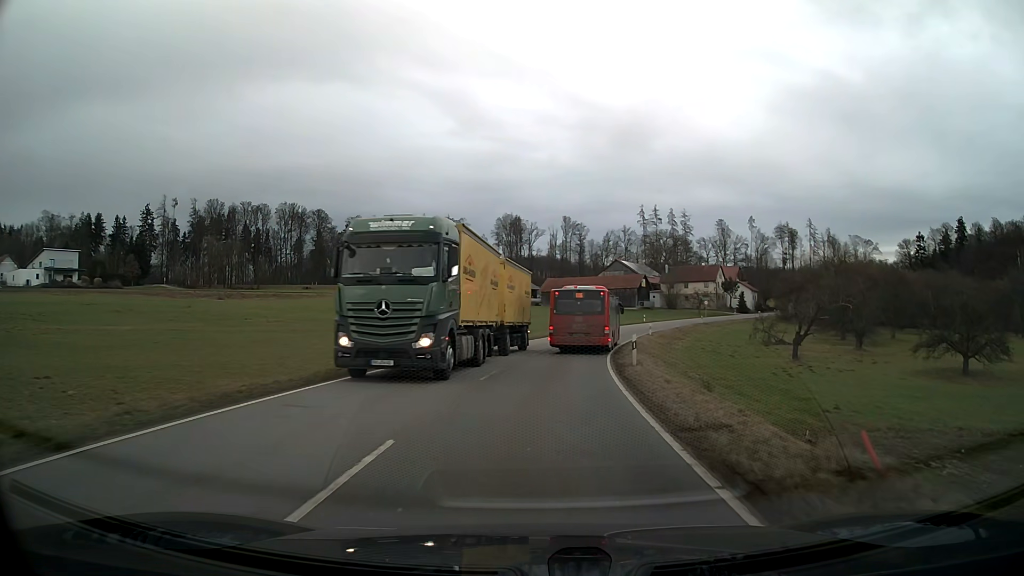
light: Day
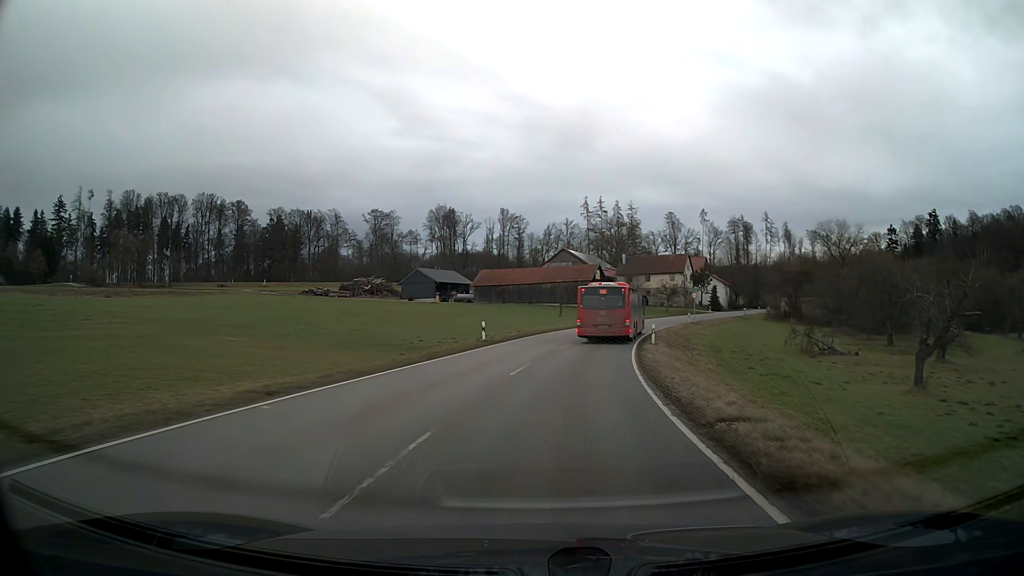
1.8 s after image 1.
(+1.0, +23.3) m; +6°
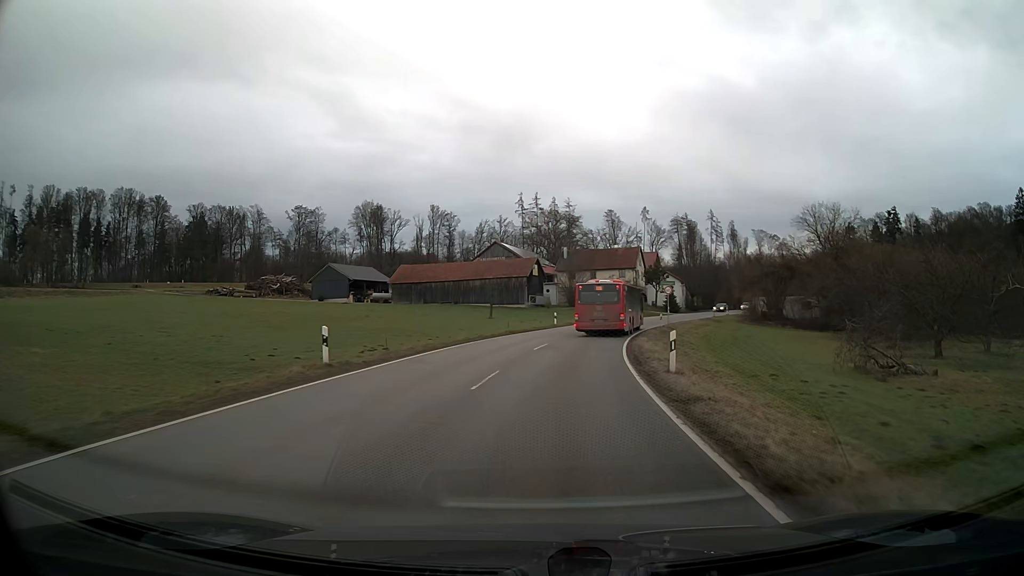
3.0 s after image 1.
(+0.8, +16.4) m; +5°
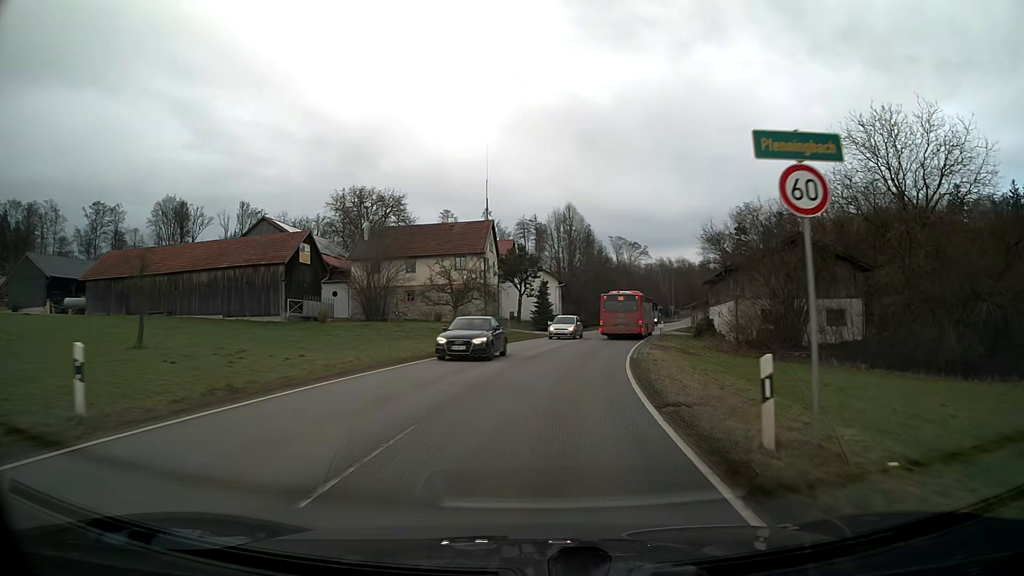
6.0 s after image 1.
(+5.1, +43.0) m; +14°
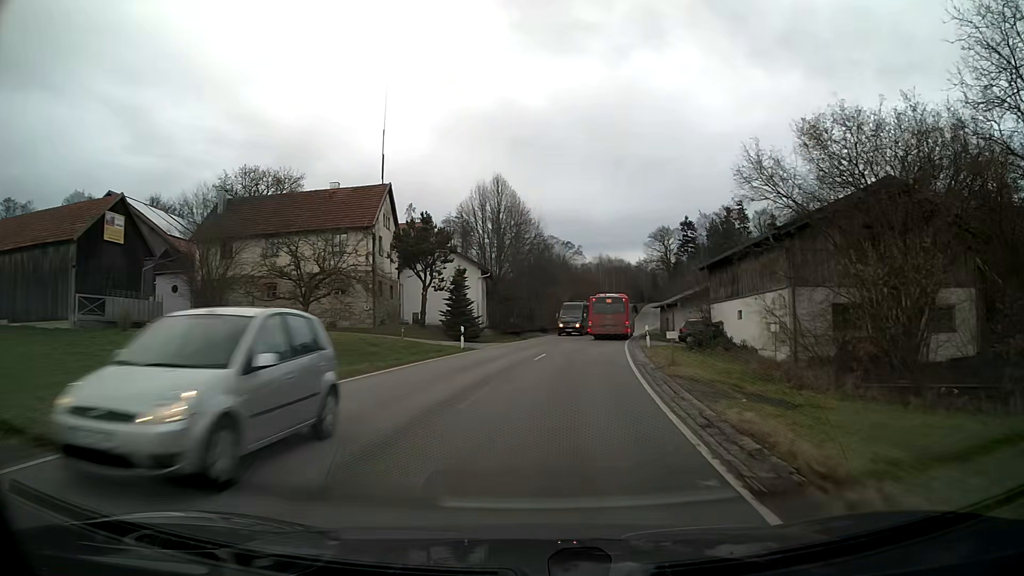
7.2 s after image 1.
(+1.0, +18.4) m; +6°
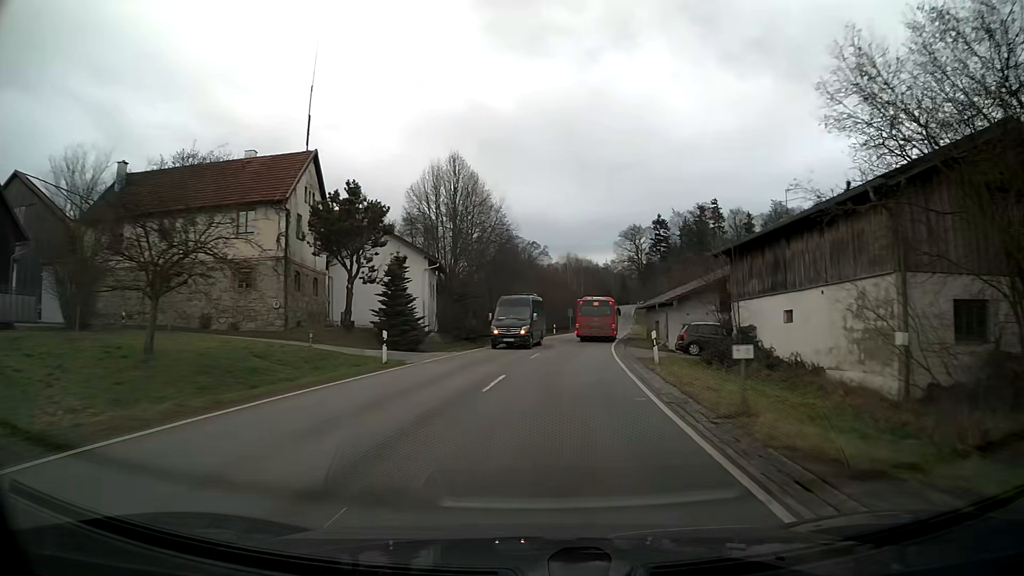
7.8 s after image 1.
(+0.2, +9.4) m; +3°
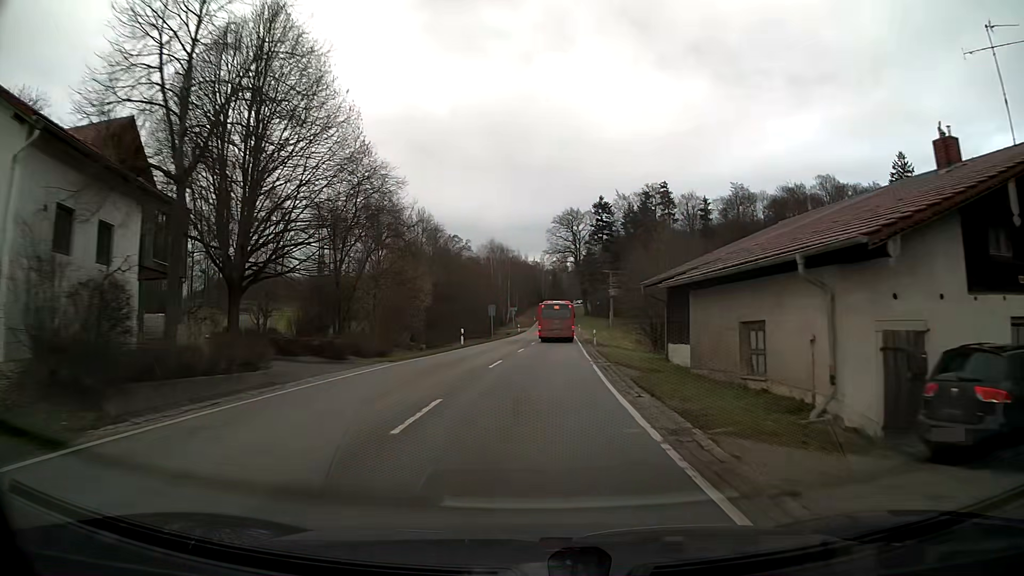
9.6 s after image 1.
(+1.8, +28.9) m; +6°
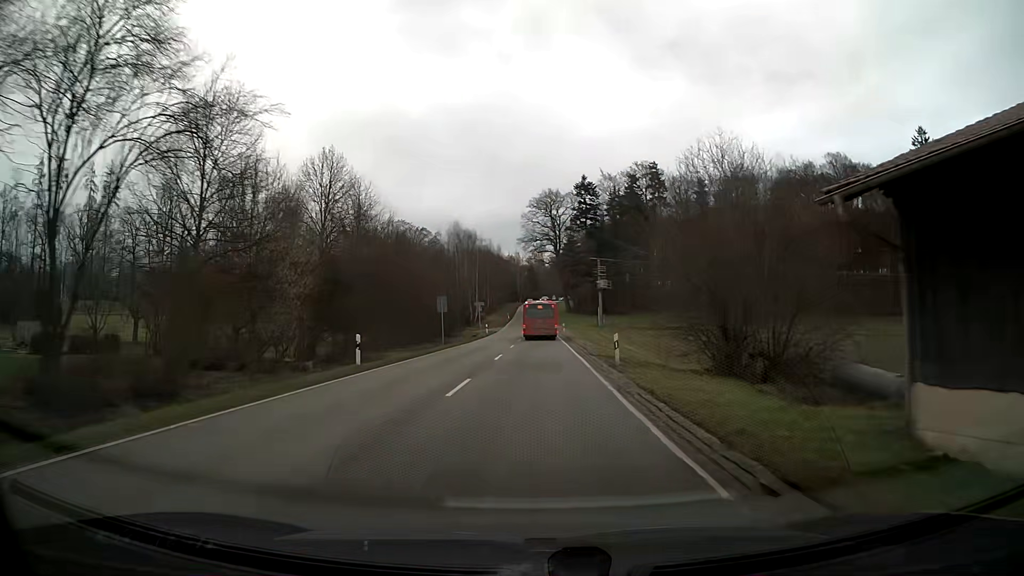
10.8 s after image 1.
(+0.3, +19.7) m; +2°
